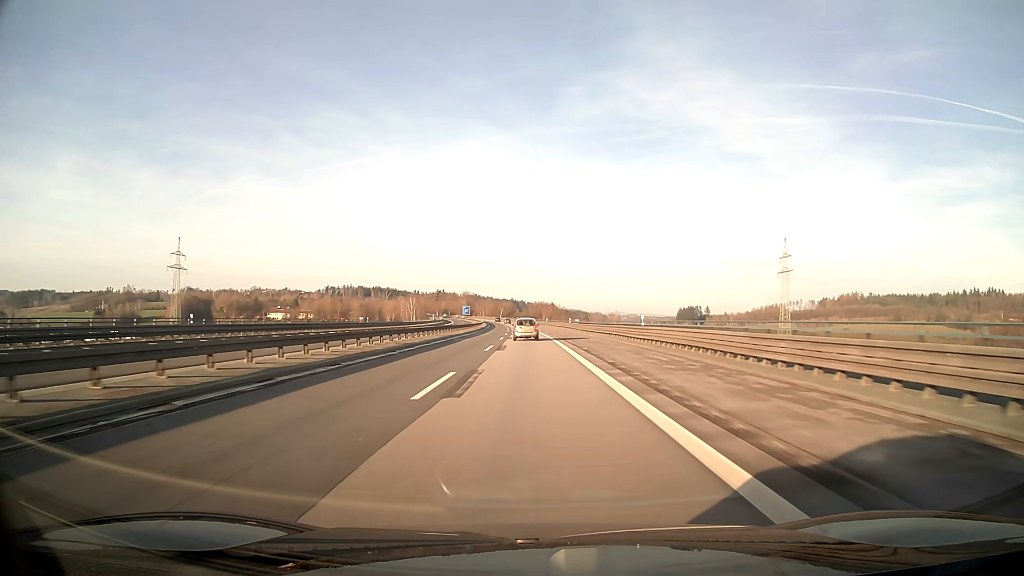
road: motorway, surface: asphalt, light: Day
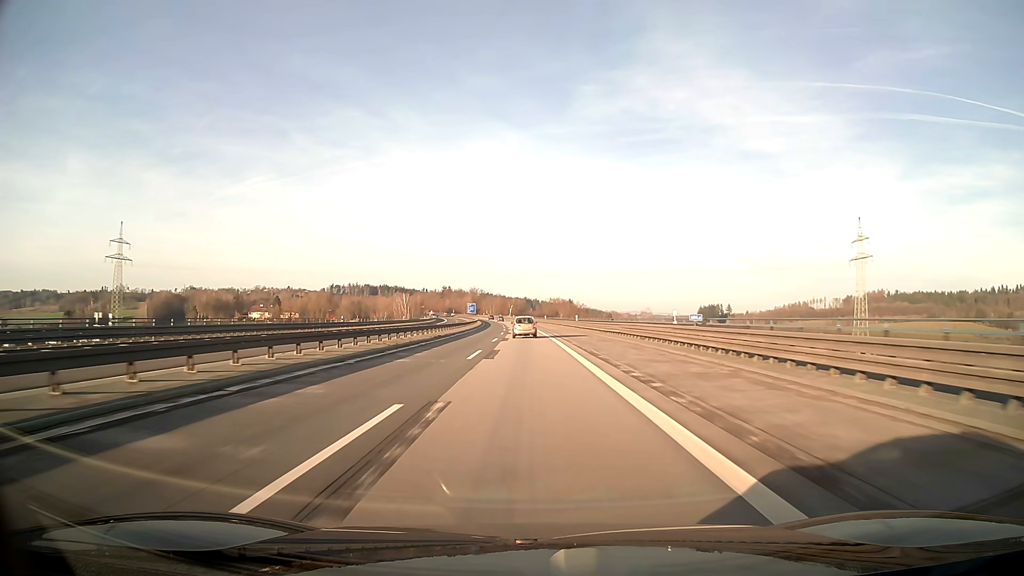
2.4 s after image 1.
(-0.6, +61.8) m; -1°
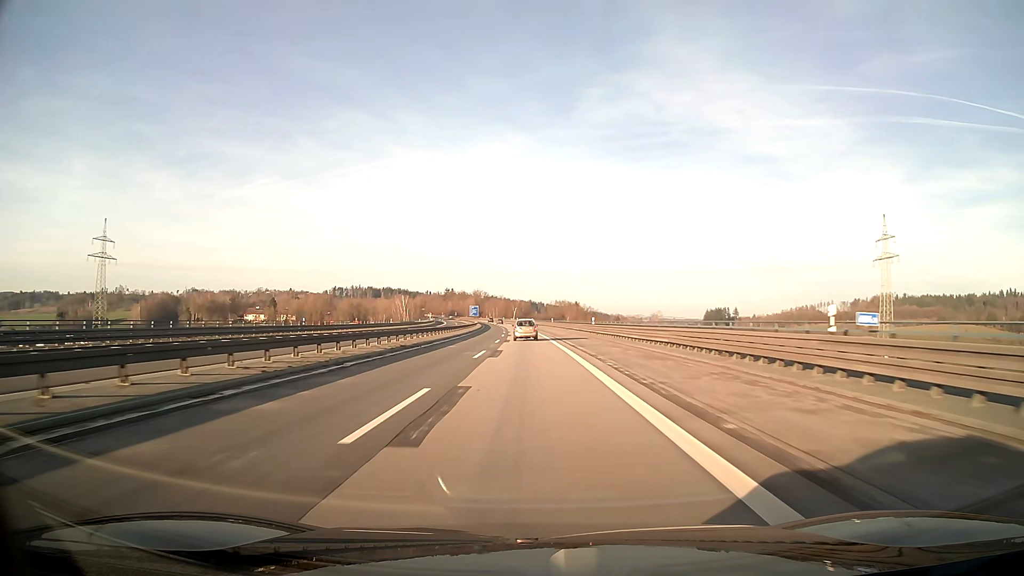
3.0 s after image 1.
(-0.1, +15.5) m; 0°
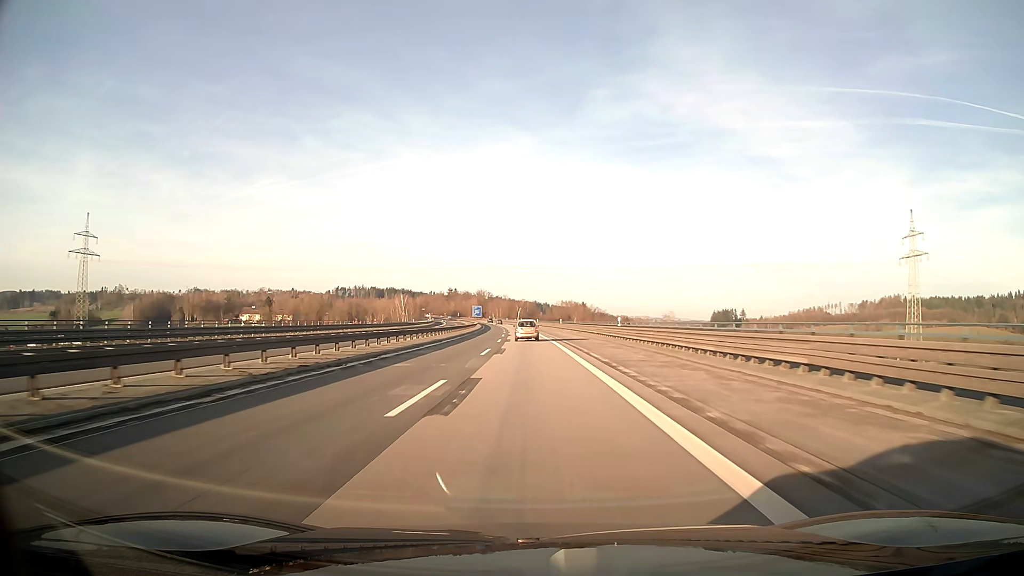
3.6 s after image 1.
(-0.1, +15.5) m; 0°
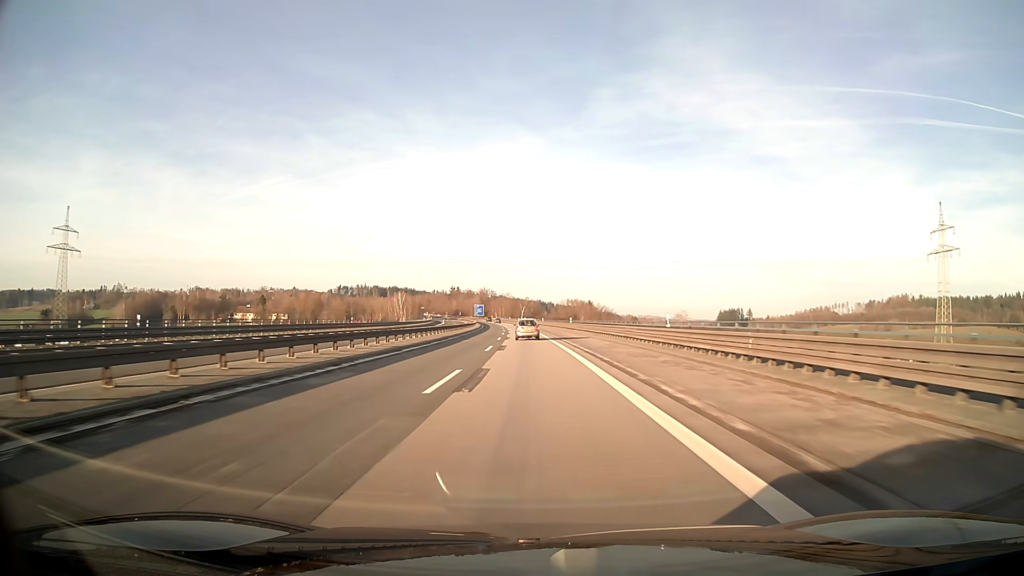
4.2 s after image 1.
(-0.1, +15.5) m; 0°
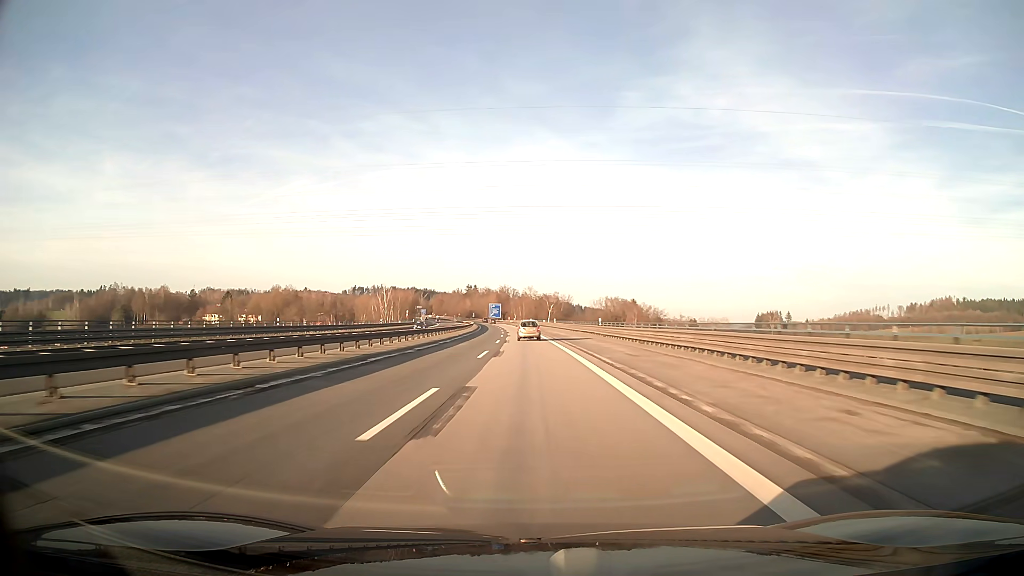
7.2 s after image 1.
(-1.5, +77.6) m; -2°
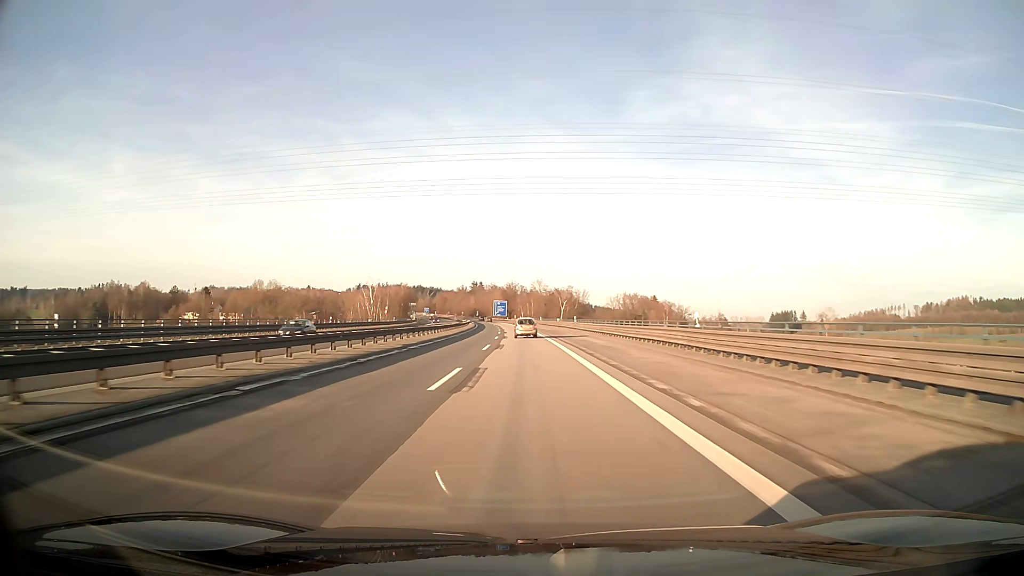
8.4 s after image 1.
(-0.2, +31.3) m; -1°
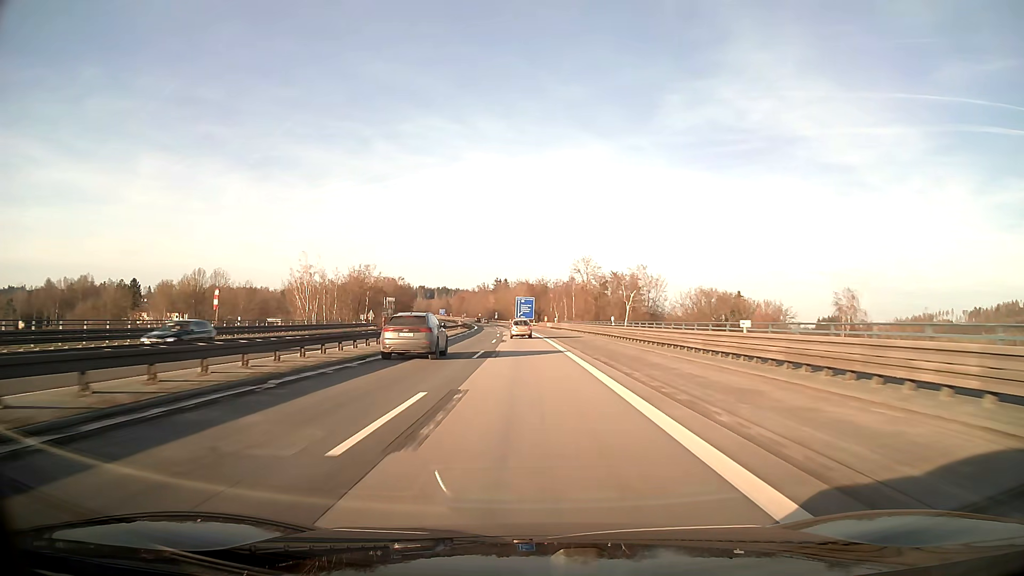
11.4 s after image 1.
(-1.9, +78.6) m; -3°
(0, +10) (0, +20) (0, +30) (0, +40) (-1, +50) (-1, +60) (-1, +70) (-2, +80) (-3, +90) (-3, +100) m
